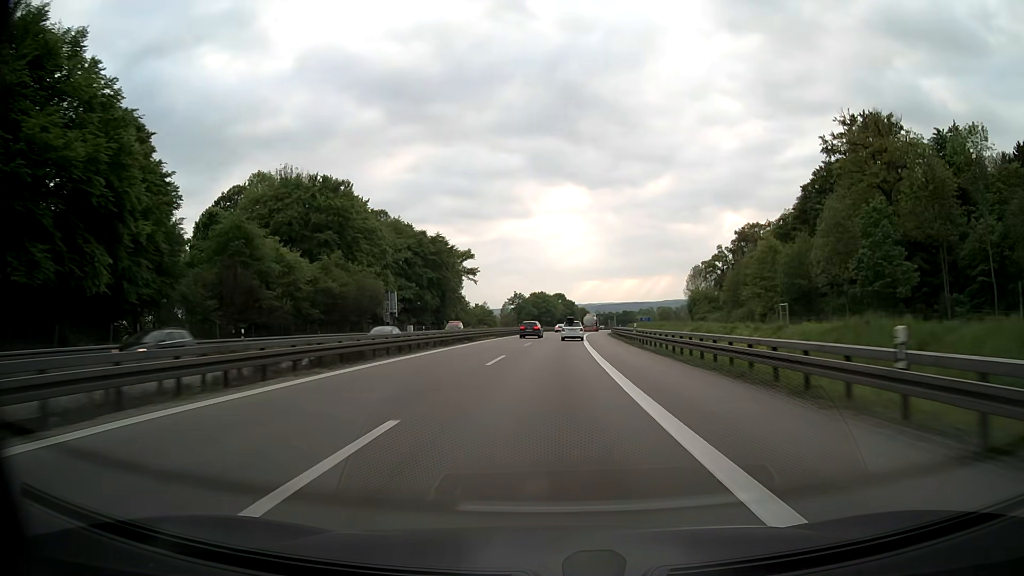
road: motorway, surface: asphalt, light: Day
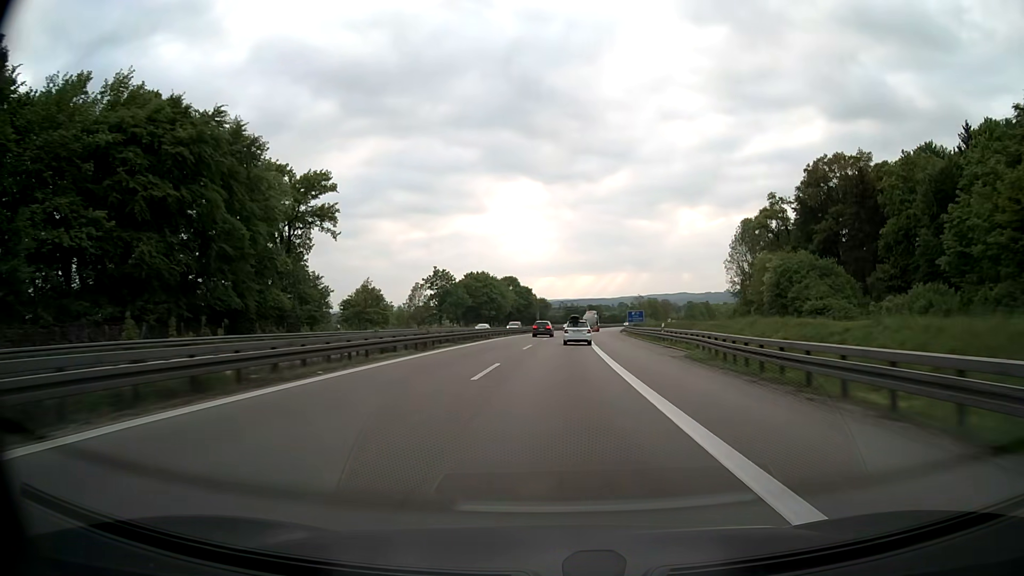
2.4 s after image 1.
(+2.7, +77.6) m; +4°
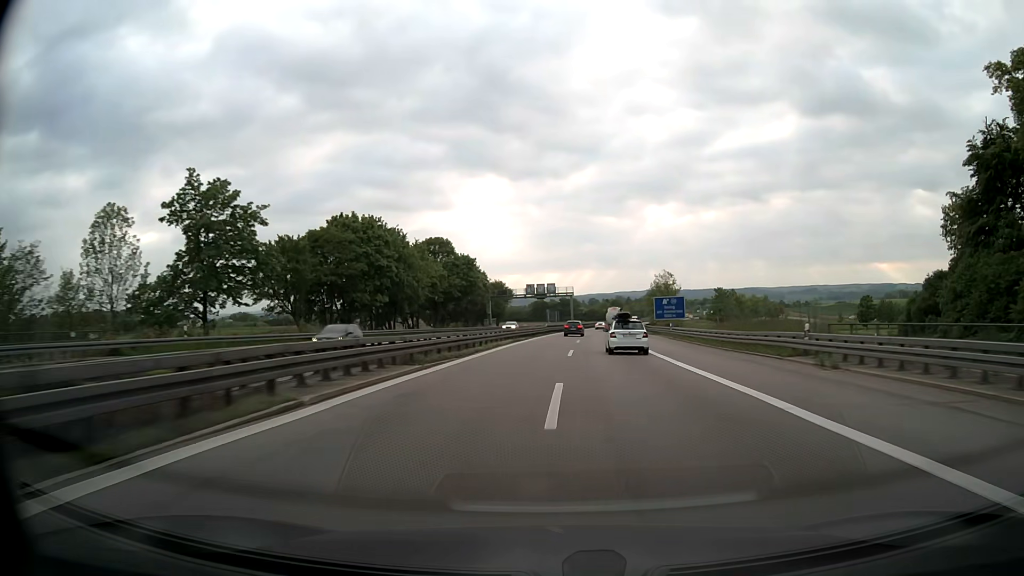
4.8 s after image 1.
(+1.6, +79.2) m; +3°
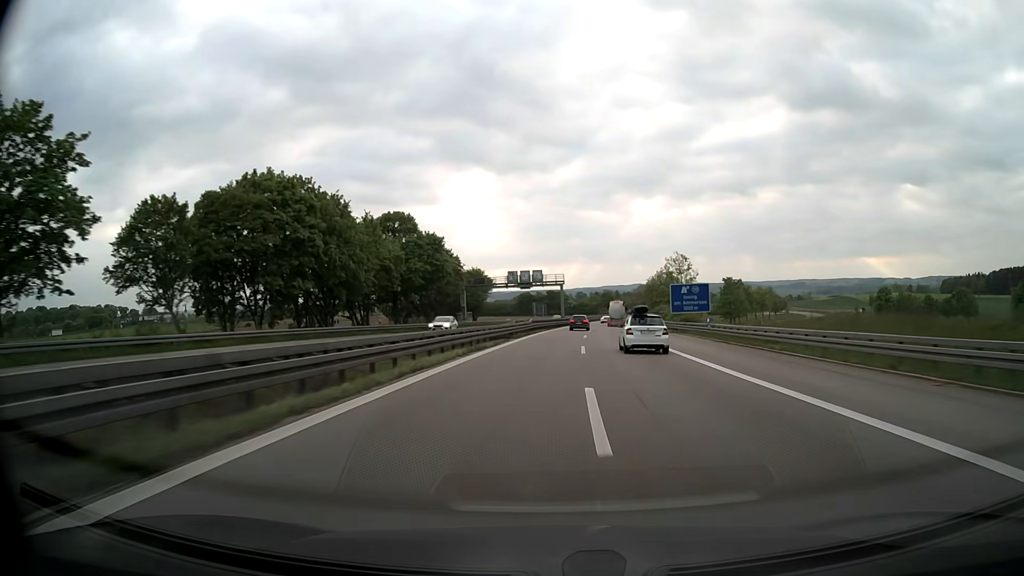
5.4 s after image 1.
(+0.2, +19.9) m; +1°
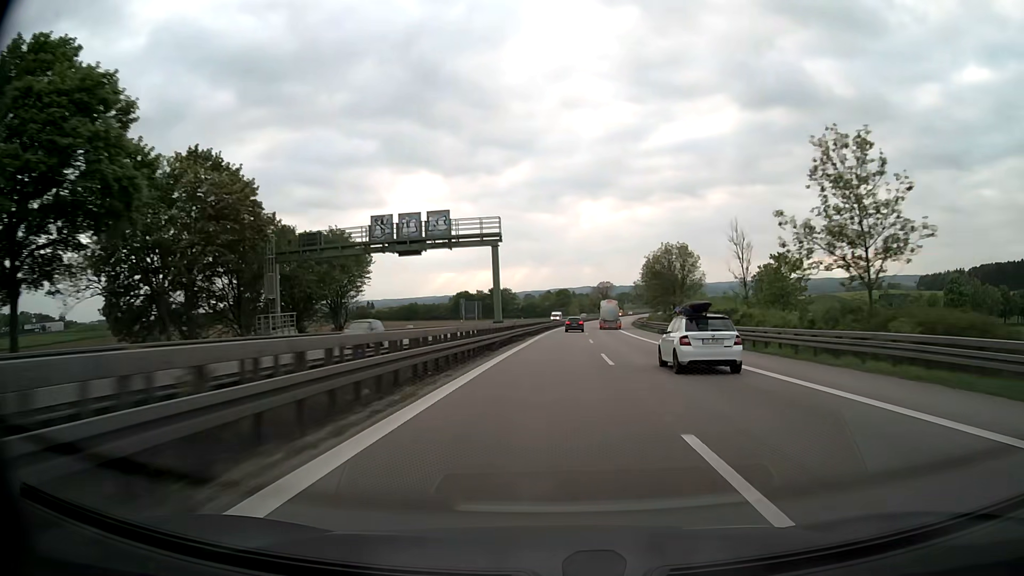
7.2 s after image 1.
(+2.1, +58.9) m; +4°
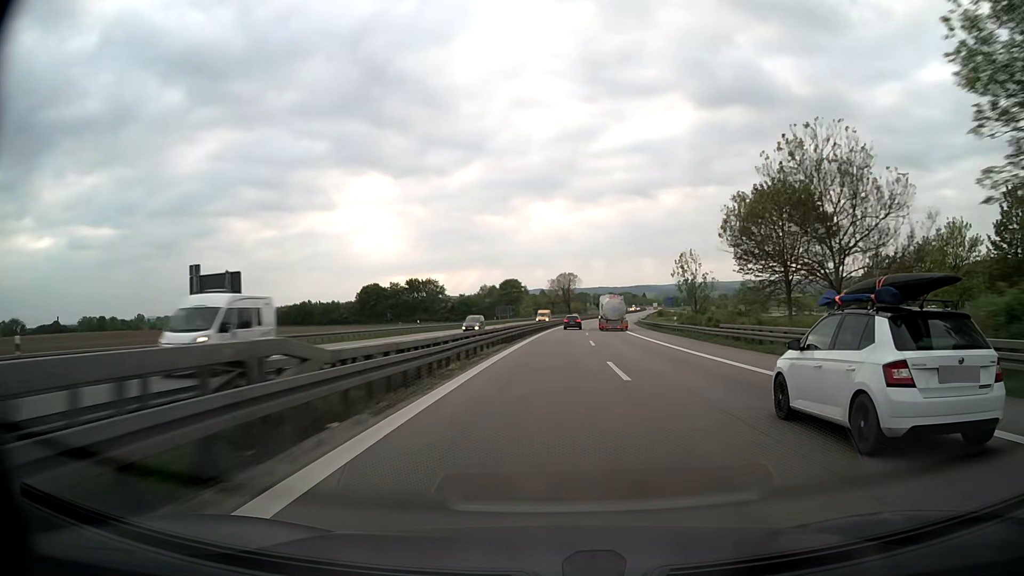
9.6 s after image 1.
(+3.1, +77.5) m; +4°
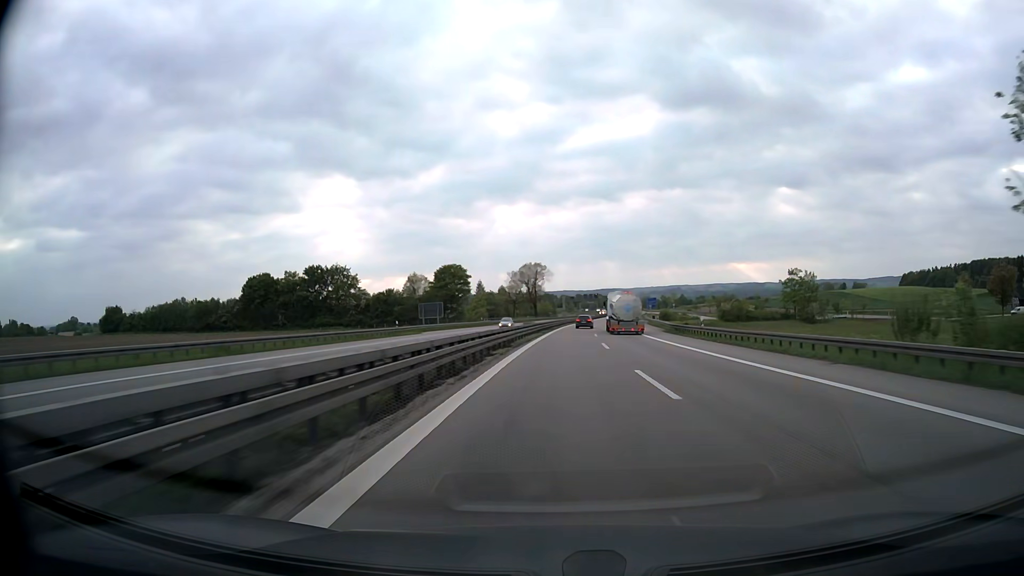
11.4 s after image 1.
(+1.3, +57.6) m; +3°
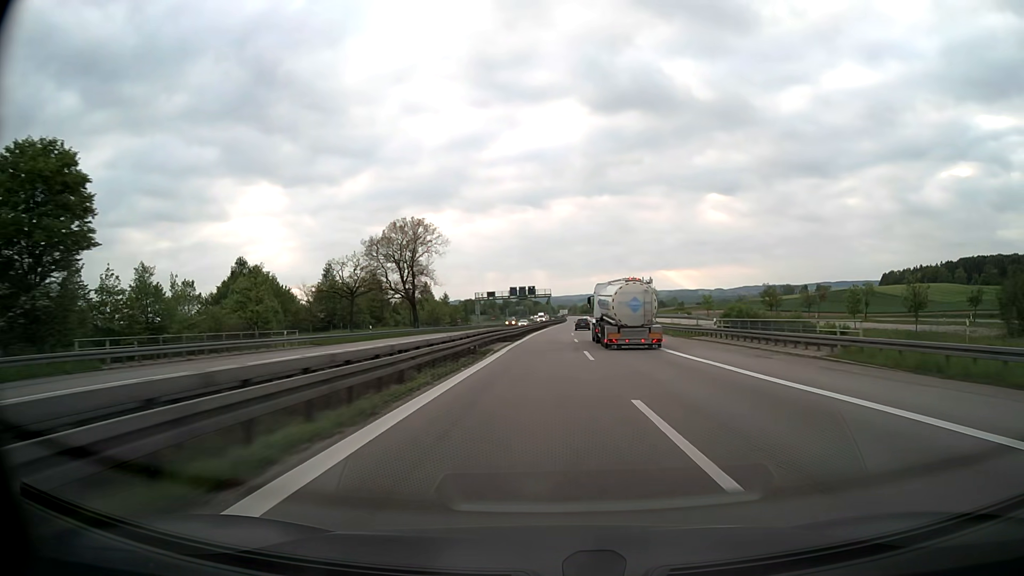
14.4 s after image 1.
(+5.7, +95.9) m; +6°
(0, +10) (0, +20) (0, +30) (0, +40) (+1, +50) (+1, +60) (+1, +70) (+2, +80) (+2, +90) (+2, +100) m
